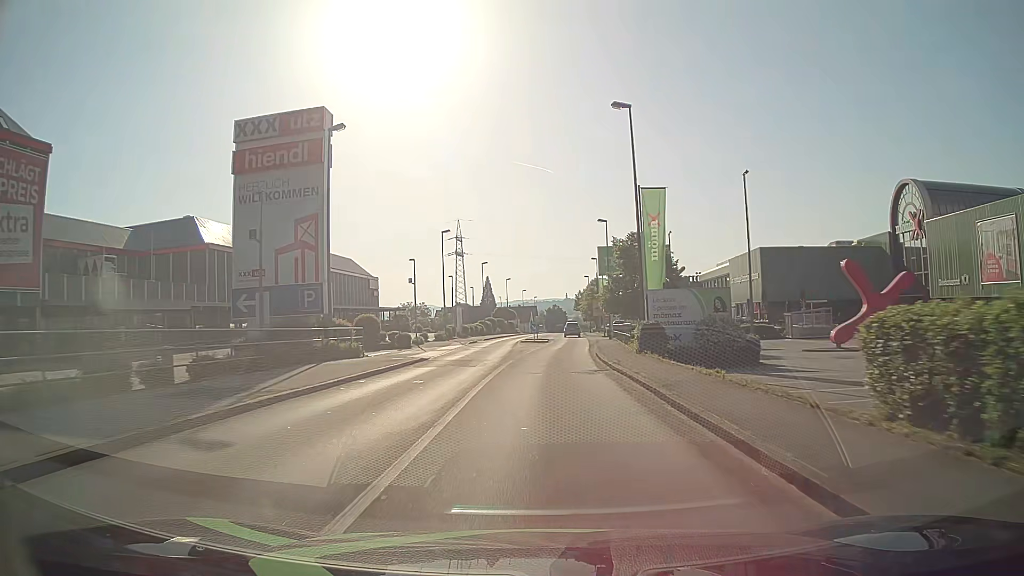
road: tertiary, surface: asphalt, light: Day
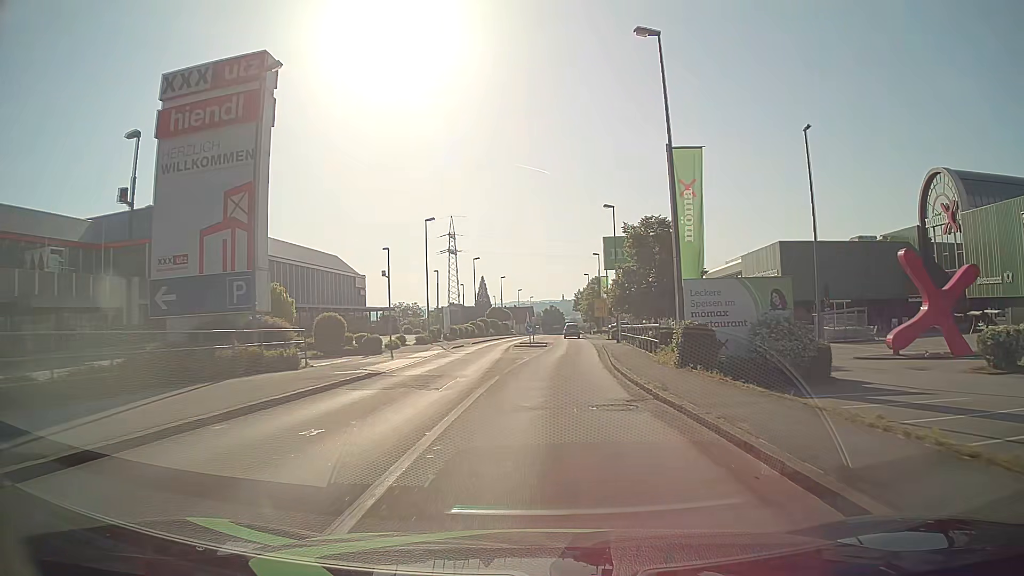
(0.0, +7.7) m; 0°
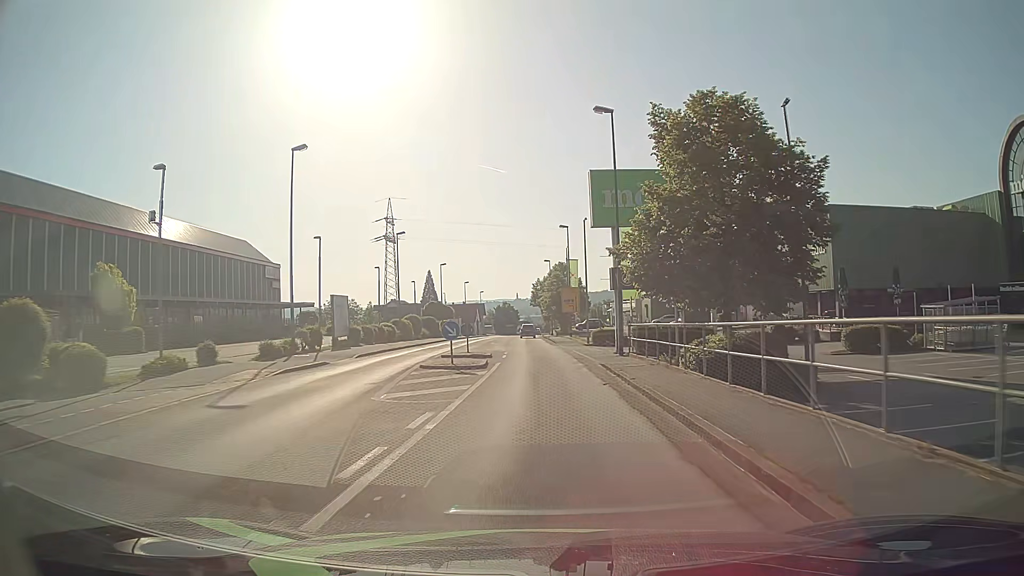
(+0.7, +22.8) m; +4°
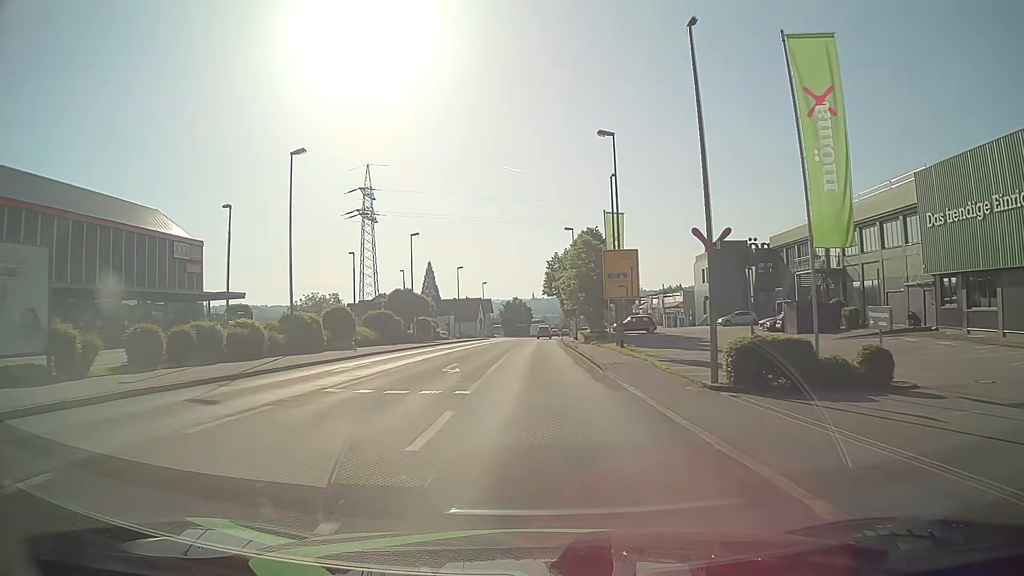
(+0.1, +30.2) m; -1°
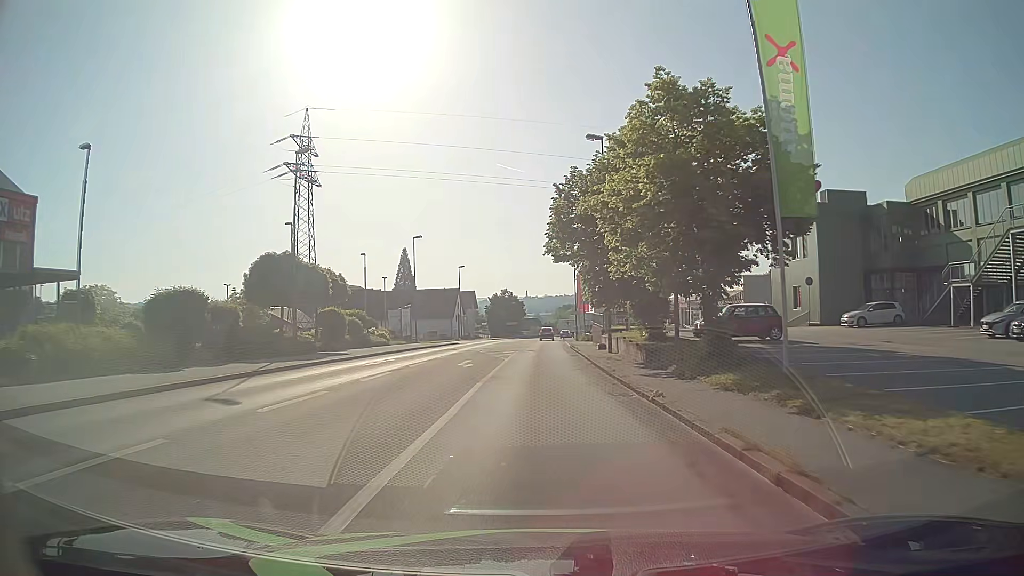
(-0.1, +30.2) m; 0°
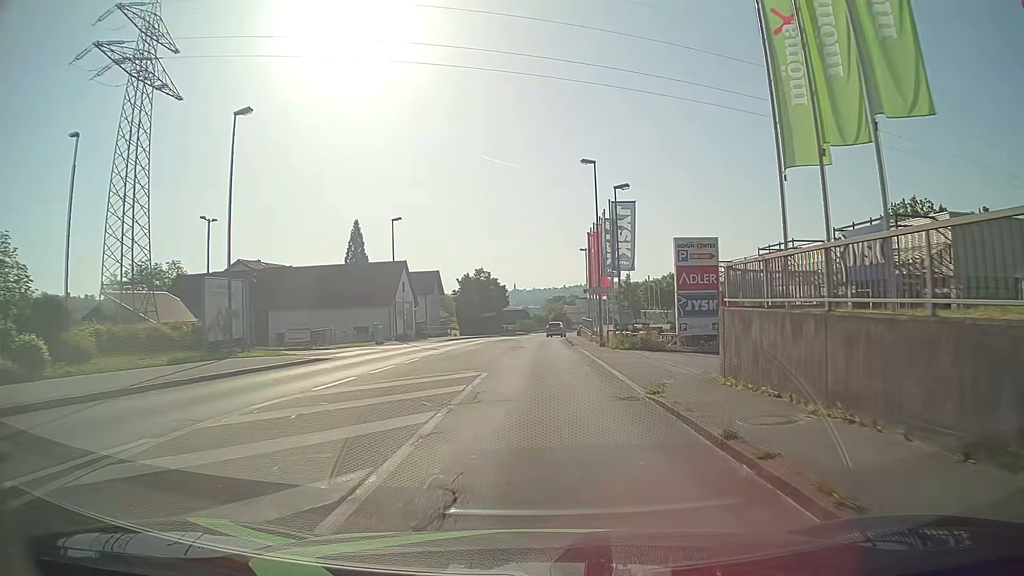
(+0.3, +36.8) m; +1°
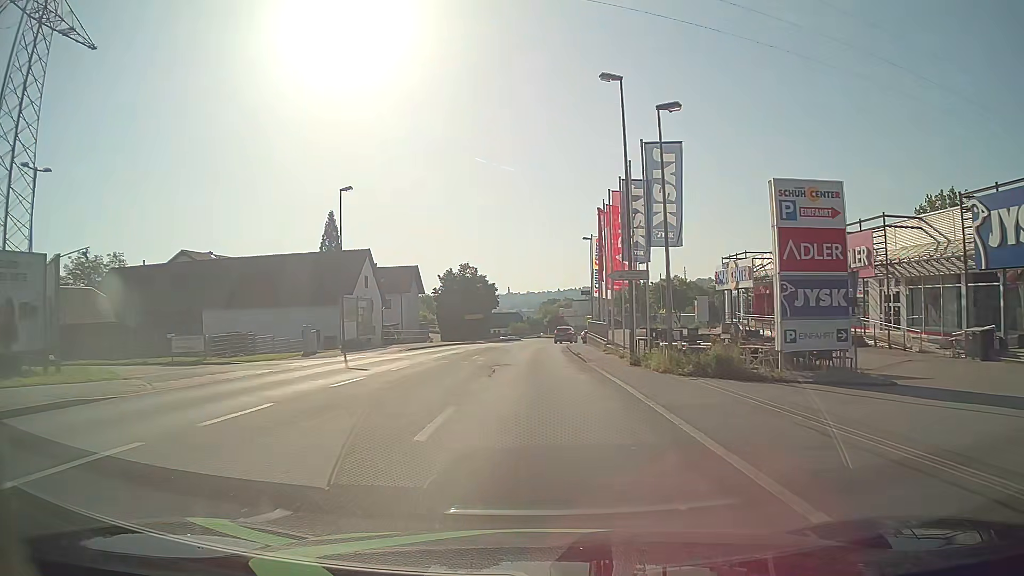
(0.0, +13.6) m; +1°
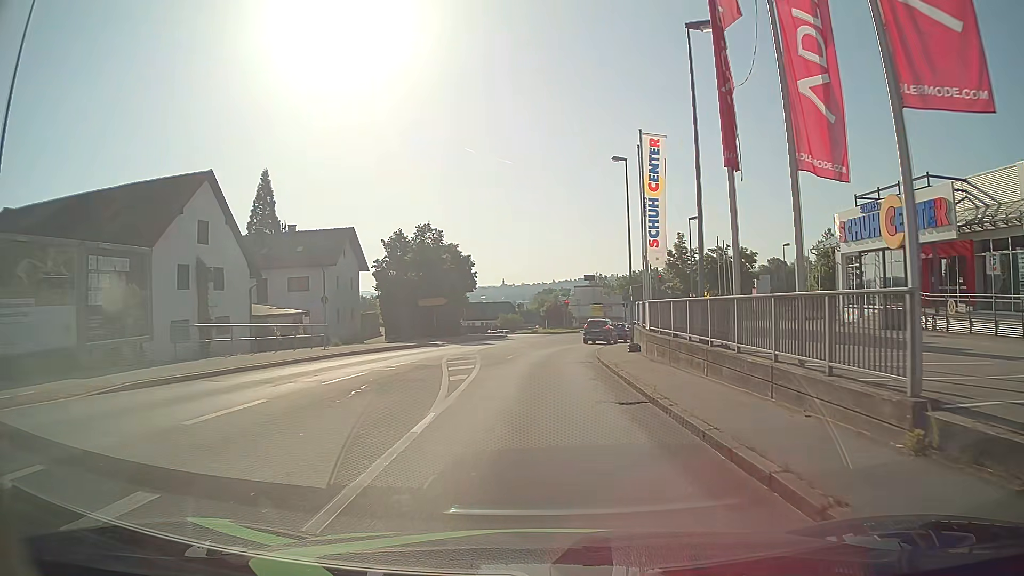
(0.0, +28.8) m; 0°
(0, +10) (0, +20) (+1, +30) (+3, +40) (+5, +49) (+9, +59) (+13, +68) (+18, +76) (+24, +84) (+31, +92) m
